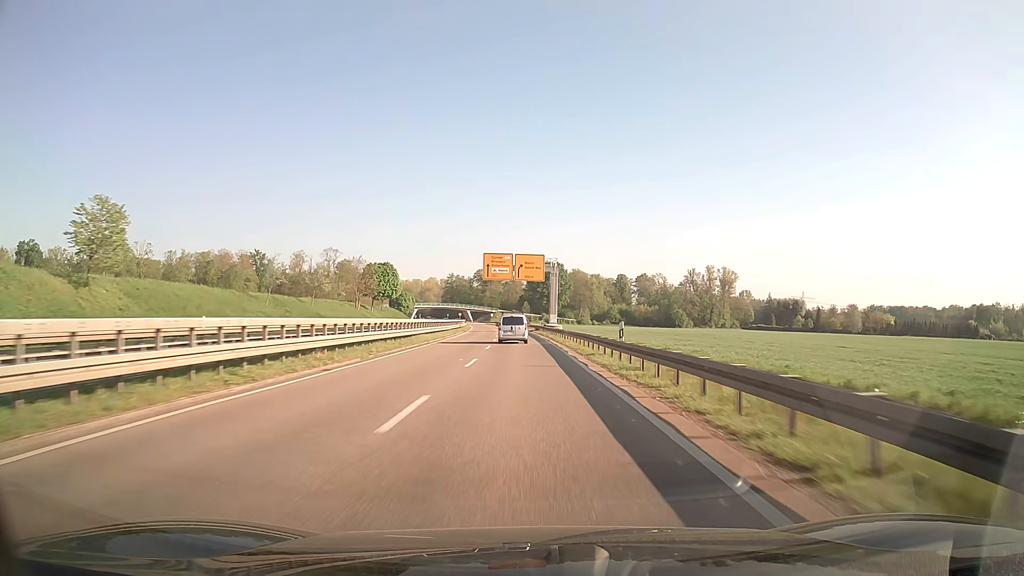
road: trunk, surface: asphalt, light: Day
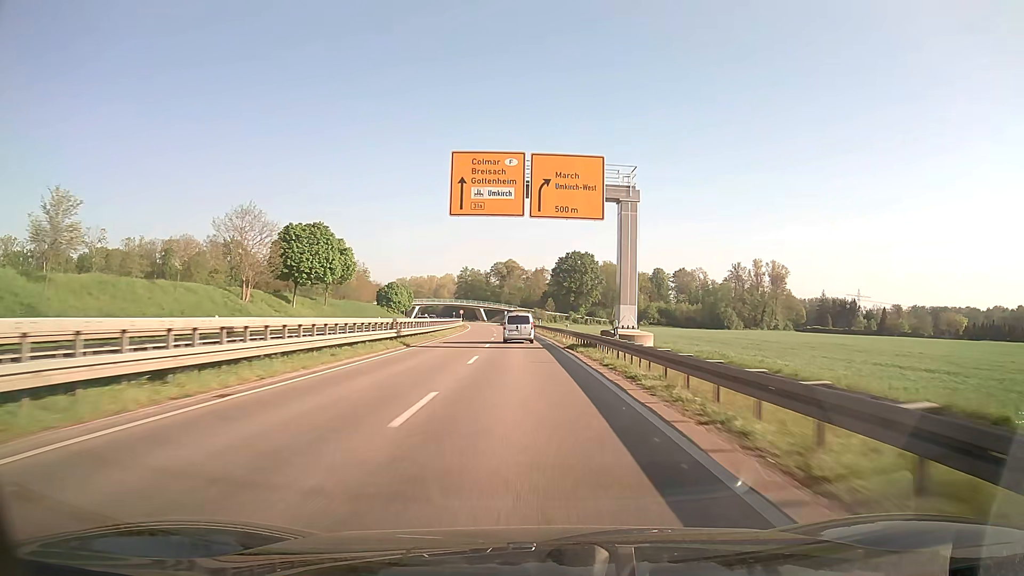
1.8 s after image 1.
(-0.7, +46.9) m; -2°
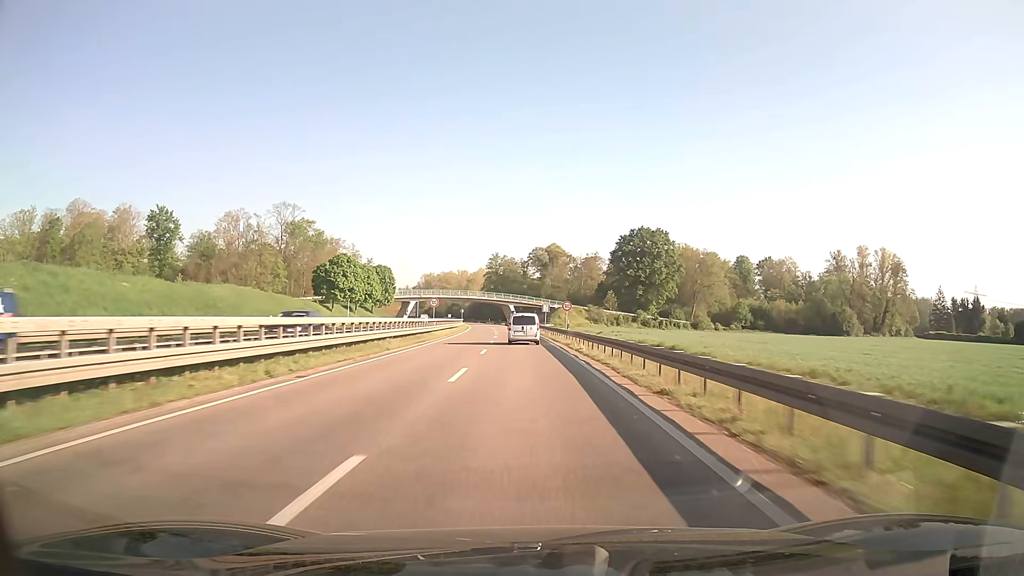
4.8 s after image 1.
(-2.3, +77.1) m; -4°
(0, +10) (0, +20) (0, +30) (-1, +40) (-1, +50) (-1, +60) (-2, +70) (-2, +80) (-3, +90) (-4, +100) m
